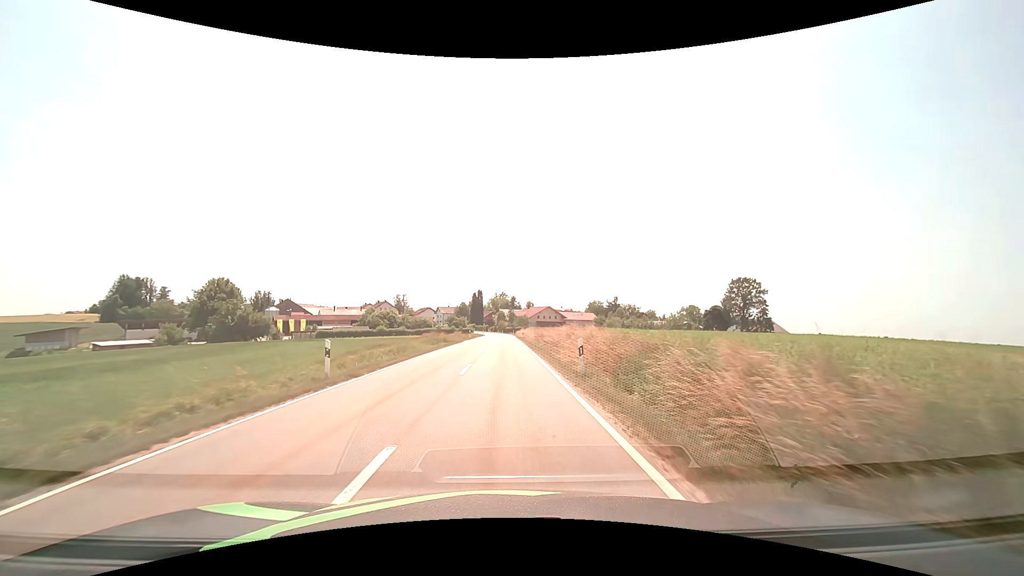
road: tertiary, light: Day
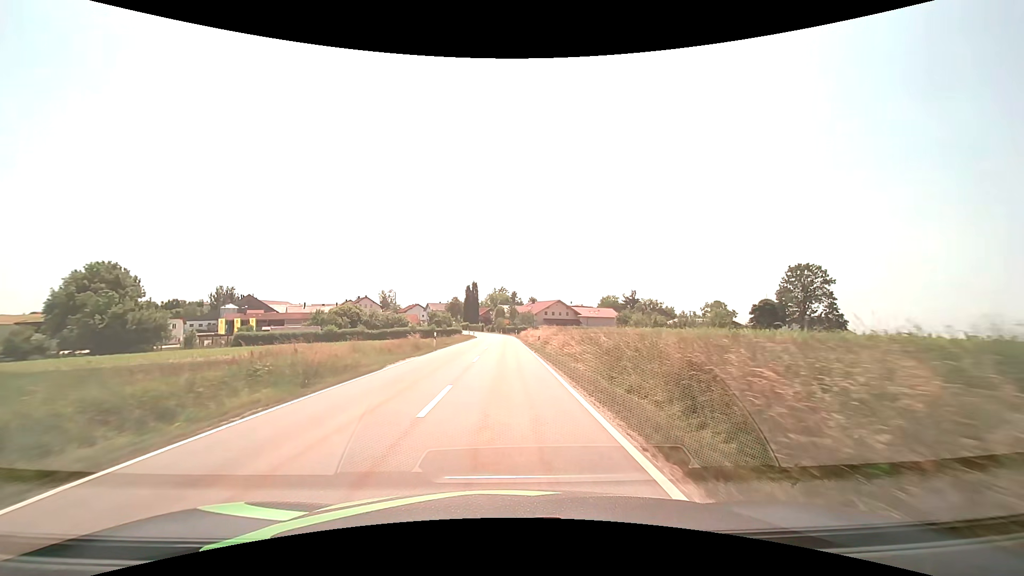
(-0.1, +31.5) m; 0°
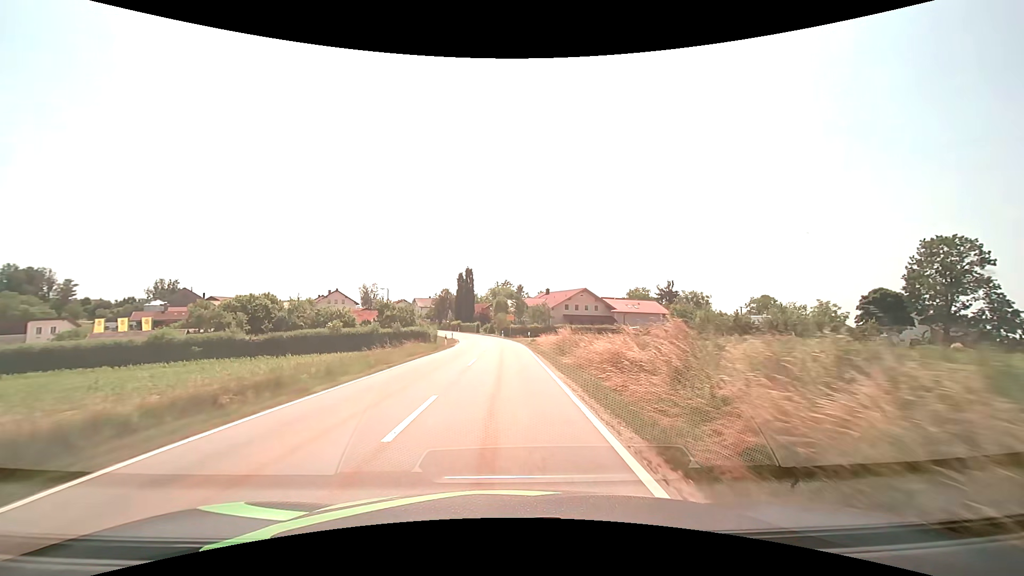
(0.0, +38.5) m; -1°
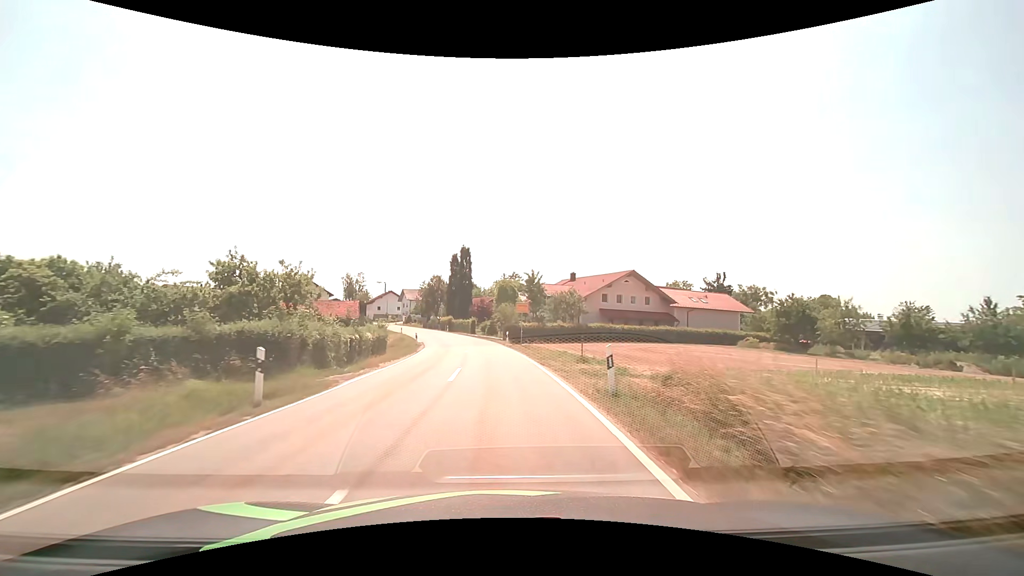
(0.0, +30.6) m; -1°
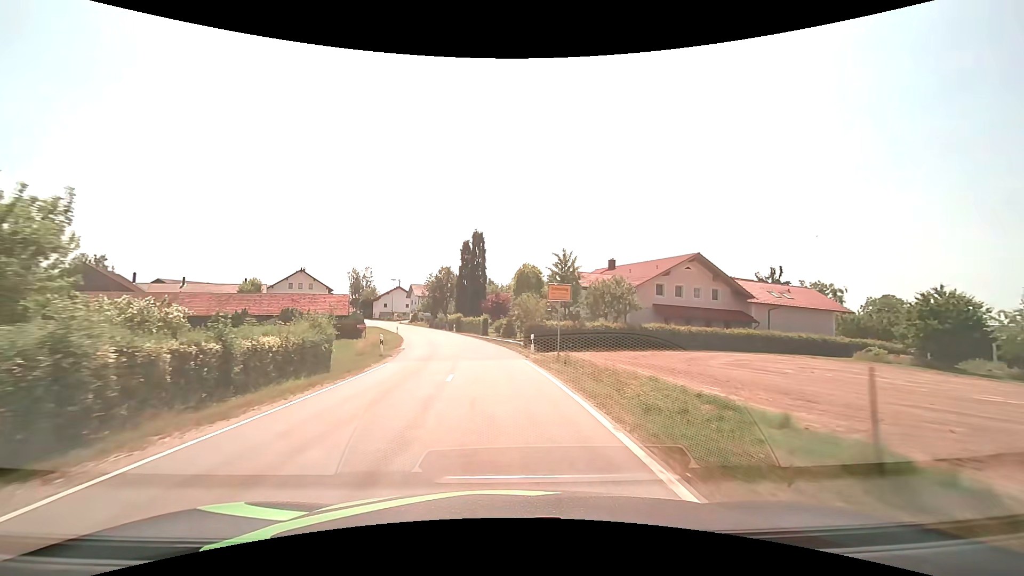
(-0.2, +15.3) m; -2°
(0, +10) (-1, +20) (-2, +30) (-3, +40) (-5, +50) (-8, +59) (-10, +69) (-13, +78) (-17, +88) (-21, +97) m
